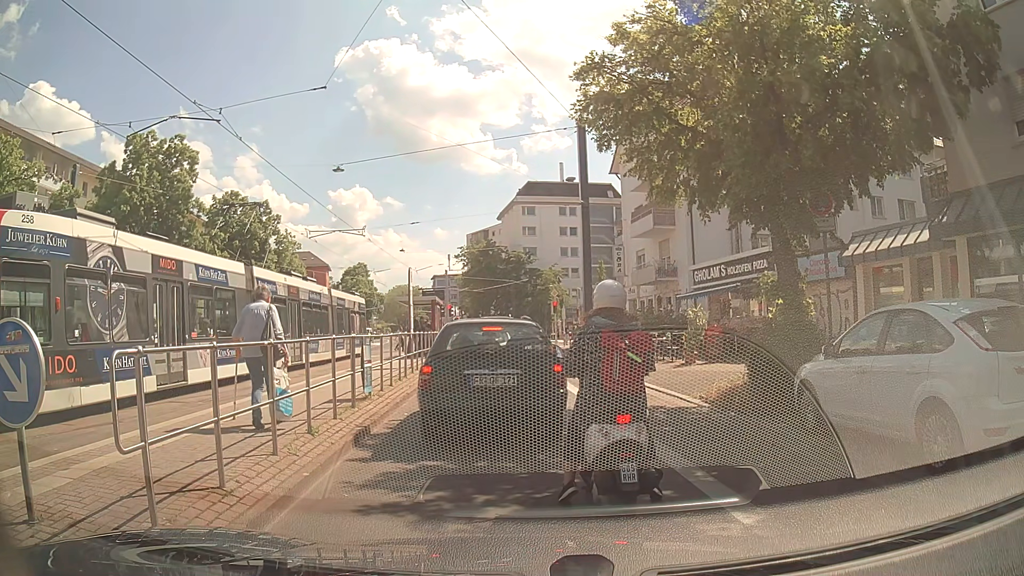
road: primary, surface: asphalt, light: Day
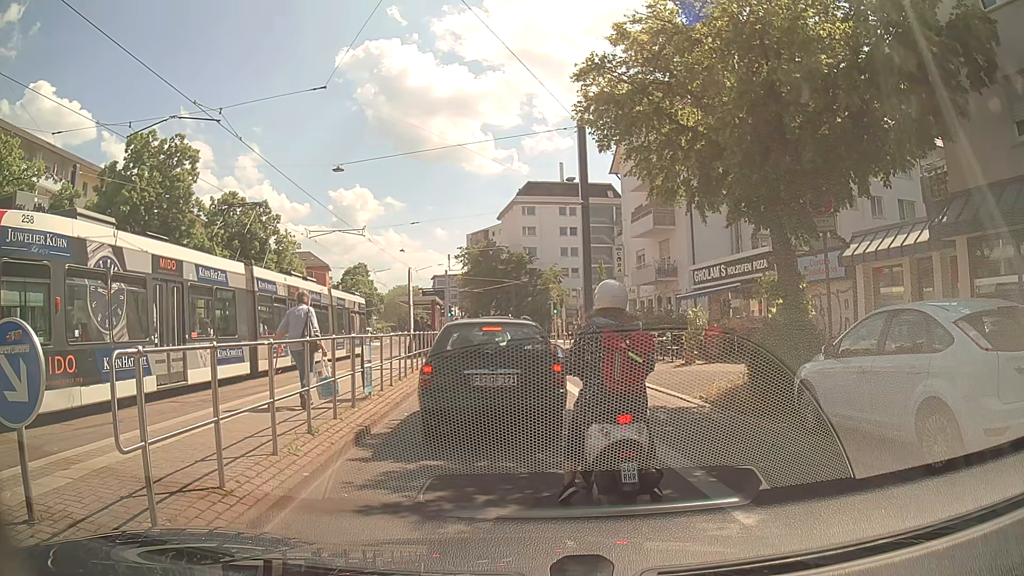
(0.0, 0.0) m; 0°
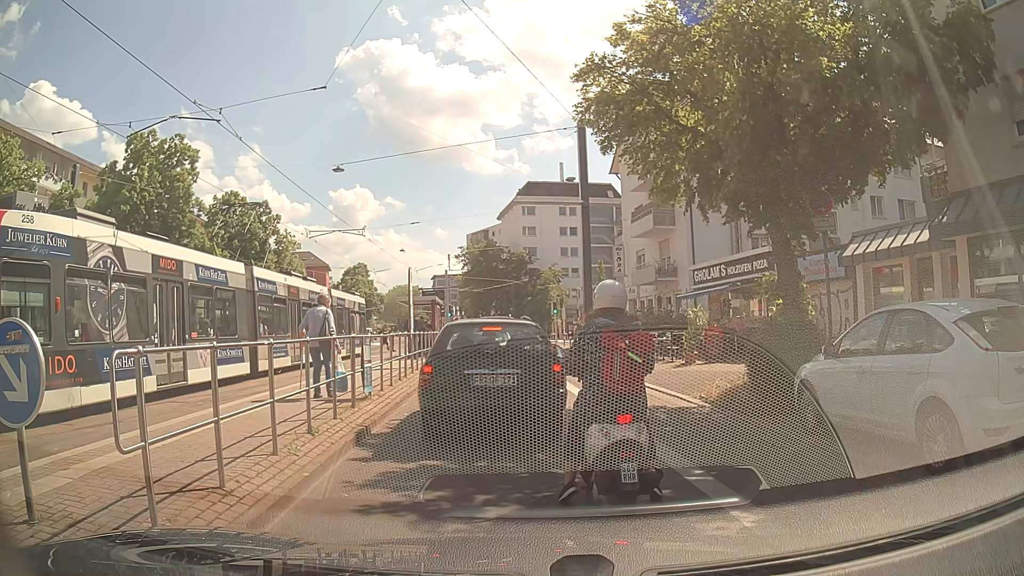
(0.0, 0.0) m; 0°
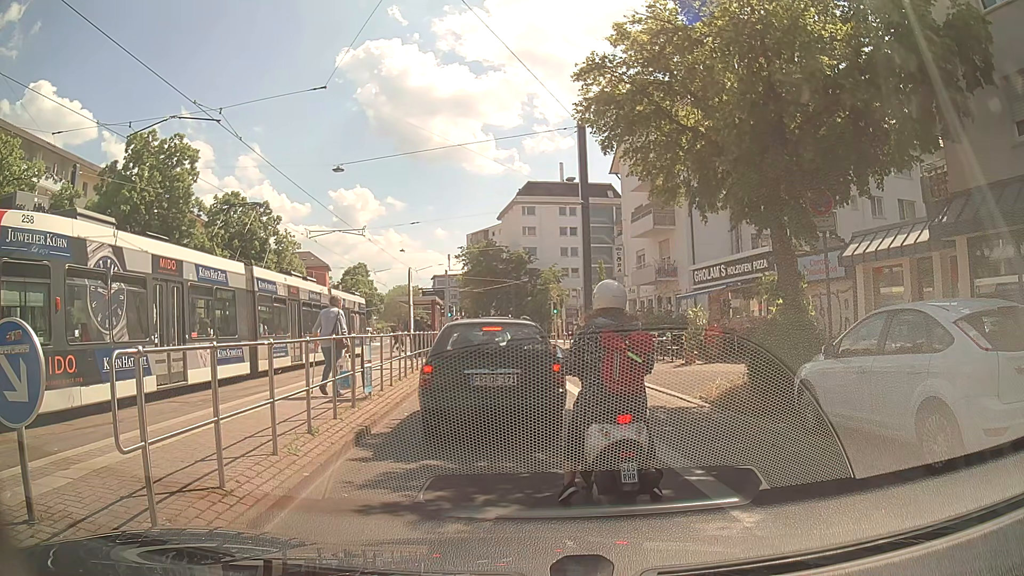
(0.0, 0.0) m; 0°
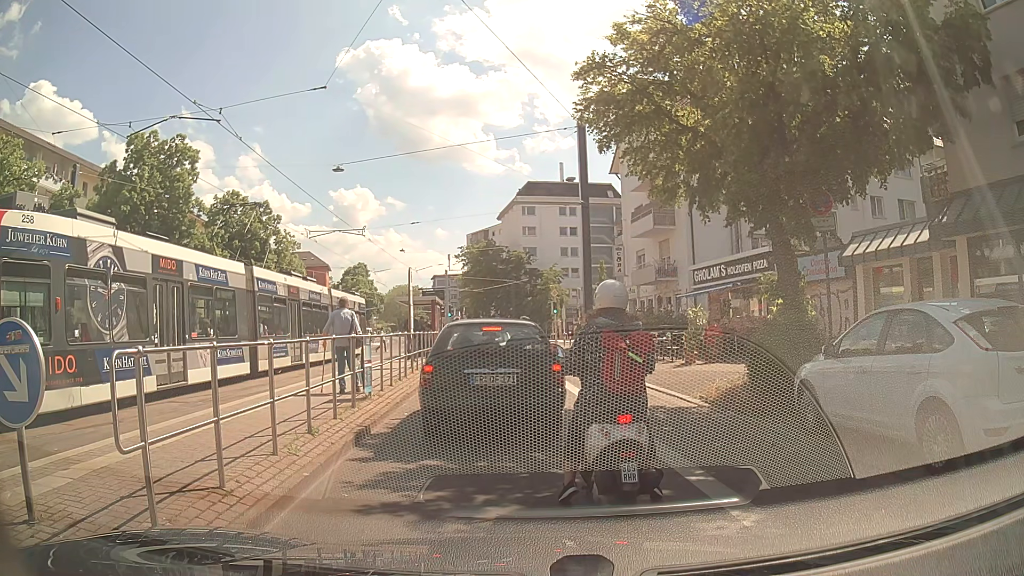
(0.0, 0.0) m; 0°
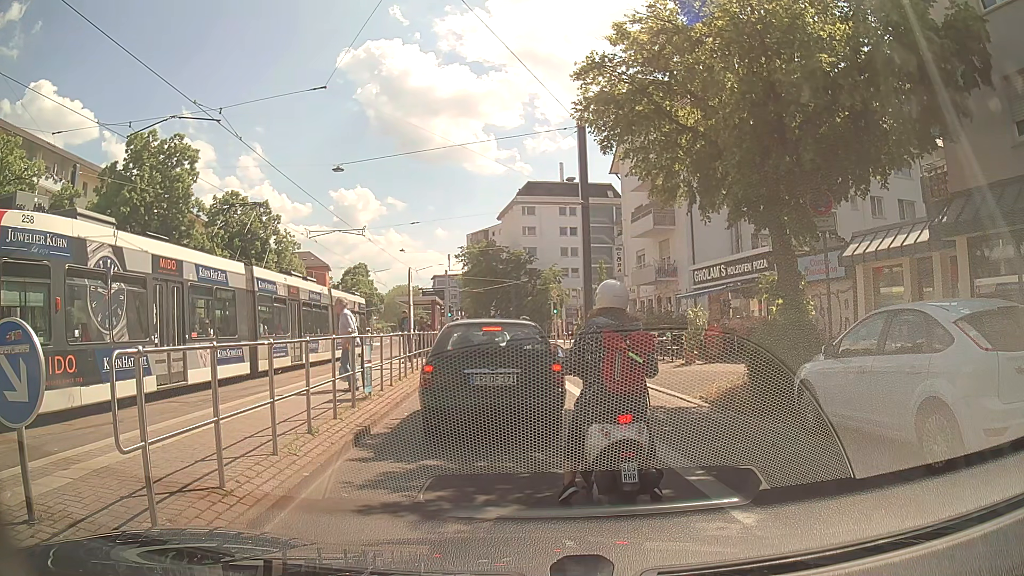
(0.0, 0.0) m; 0°
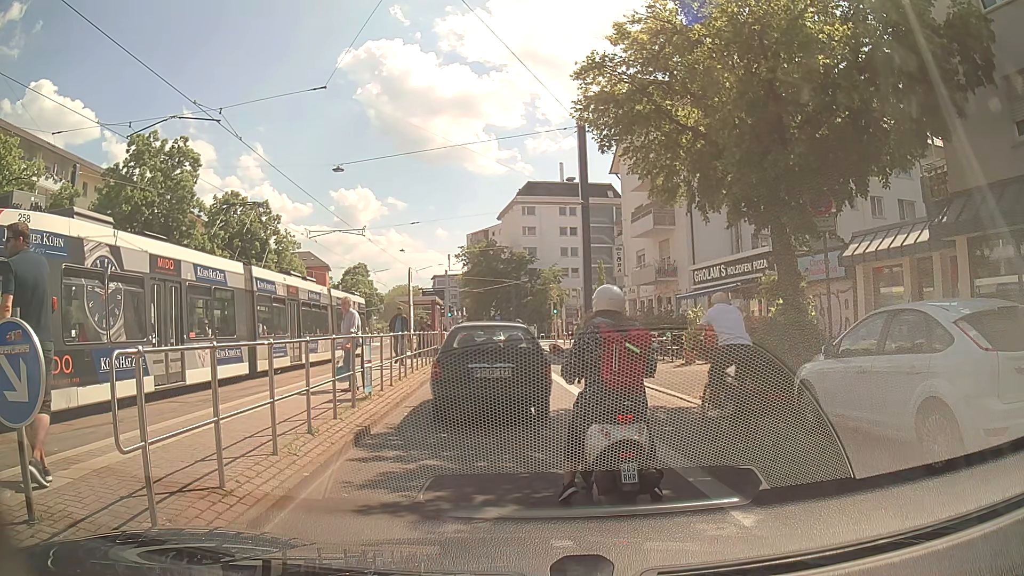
(0.0, 0.0) m; 0°
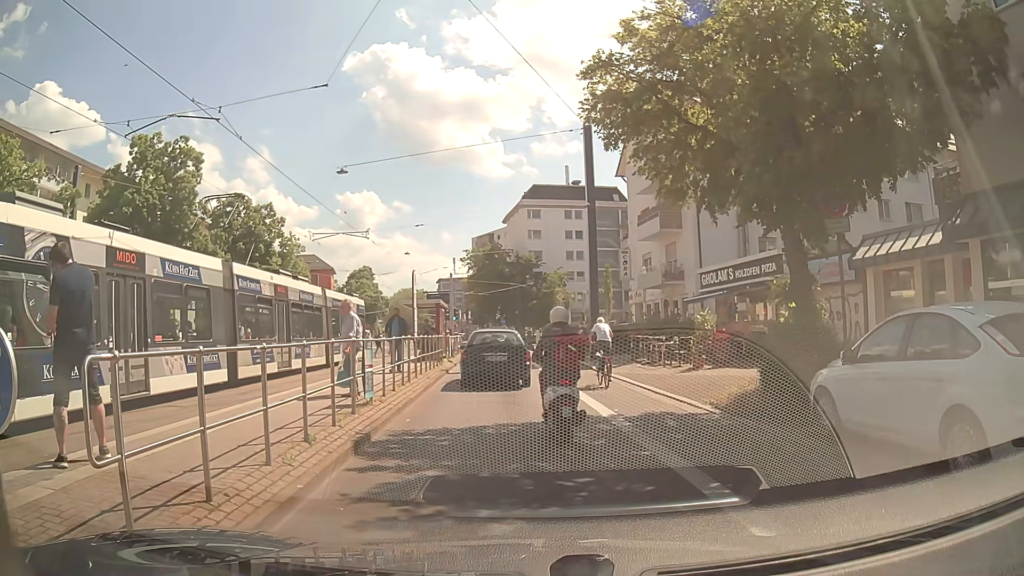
(0.0, +0.3) m; 0°
